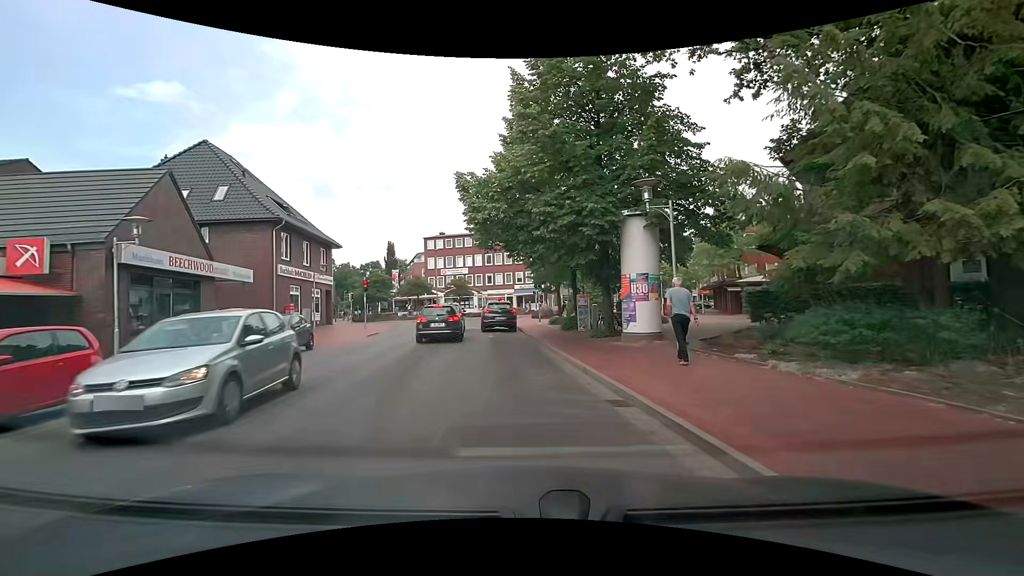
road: unclassified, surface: asphalt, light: Day
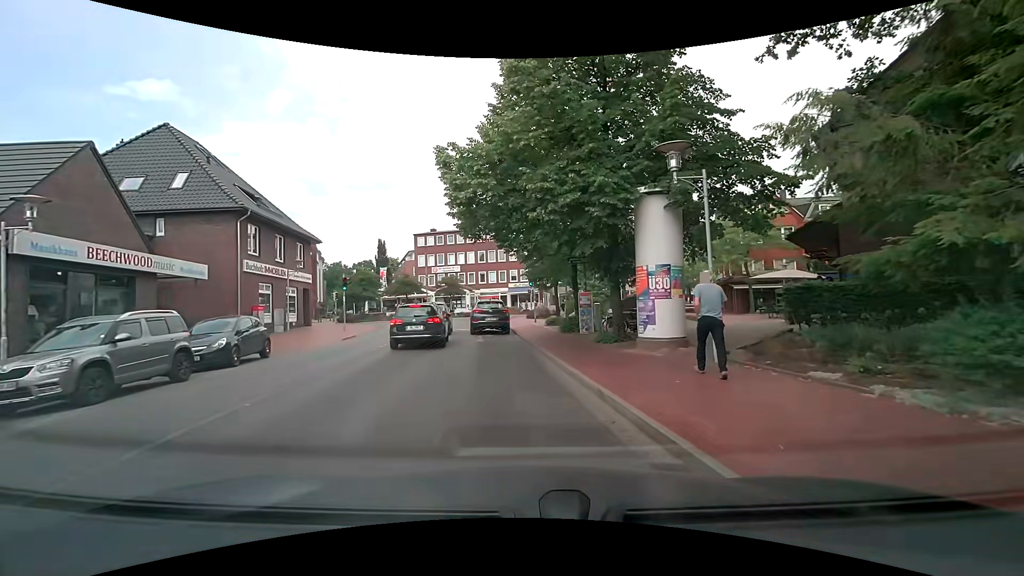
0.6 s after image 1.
(0.0, +2.9) m; 0°
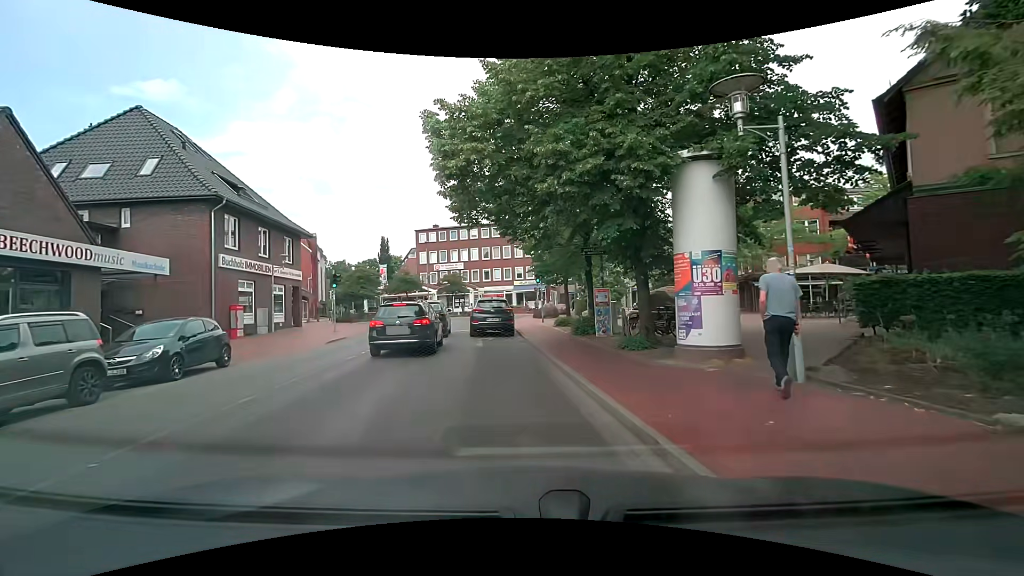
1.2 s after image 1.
(0.0, +2.7) m; 0°
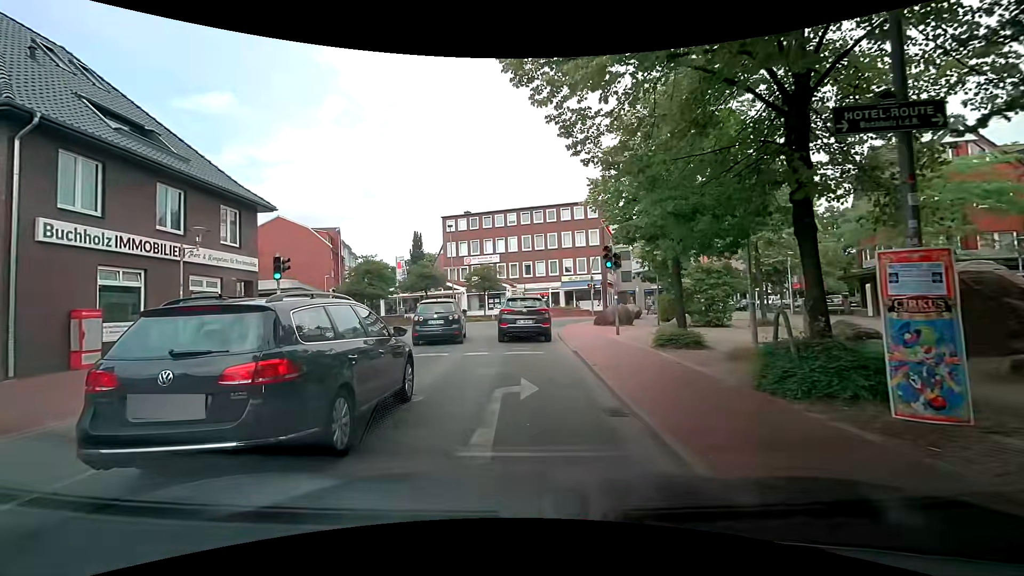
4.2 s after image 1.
(-0.7, +11.8) m; -6°
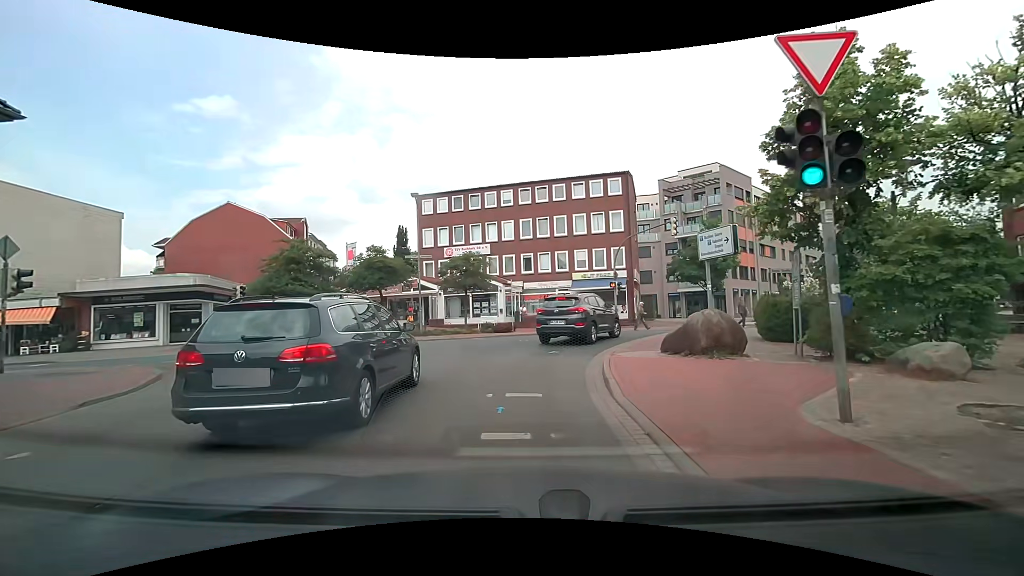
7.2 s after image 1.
(0.0, +13.1) m; +2°
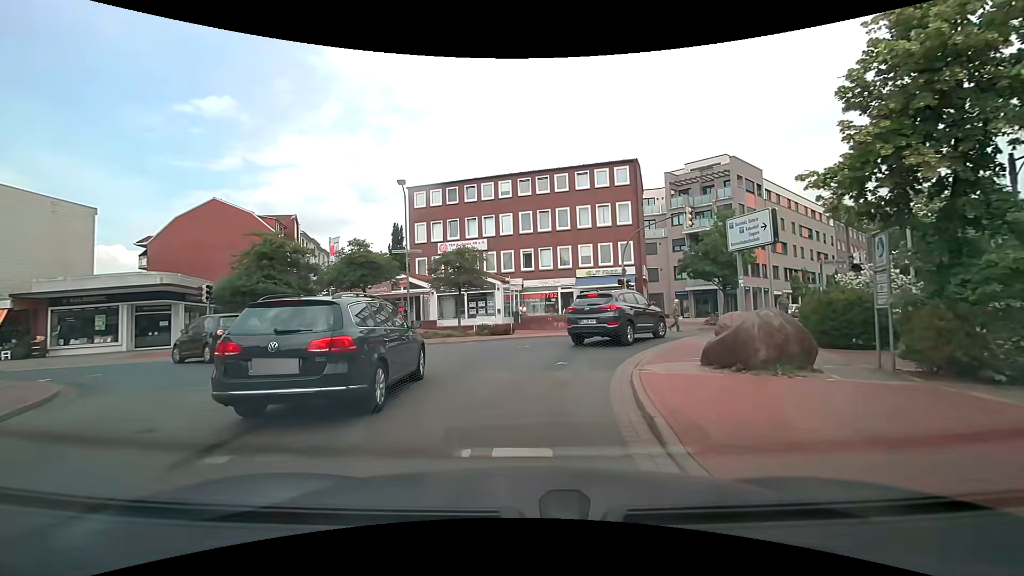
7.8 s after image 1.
(-0.1, +2.9) m; -2°
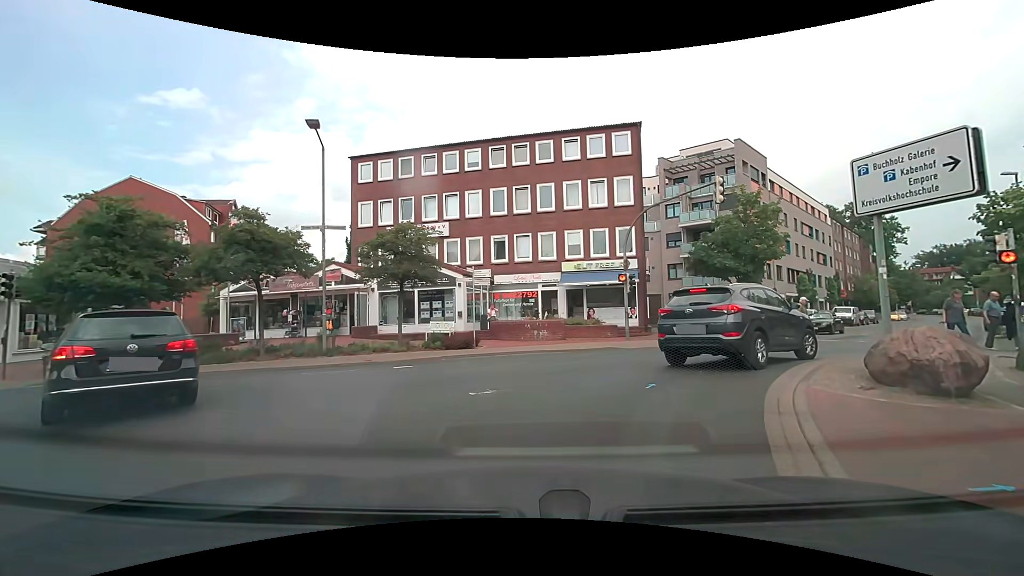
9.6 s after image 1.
(+0.1, +7.8) m; +3°
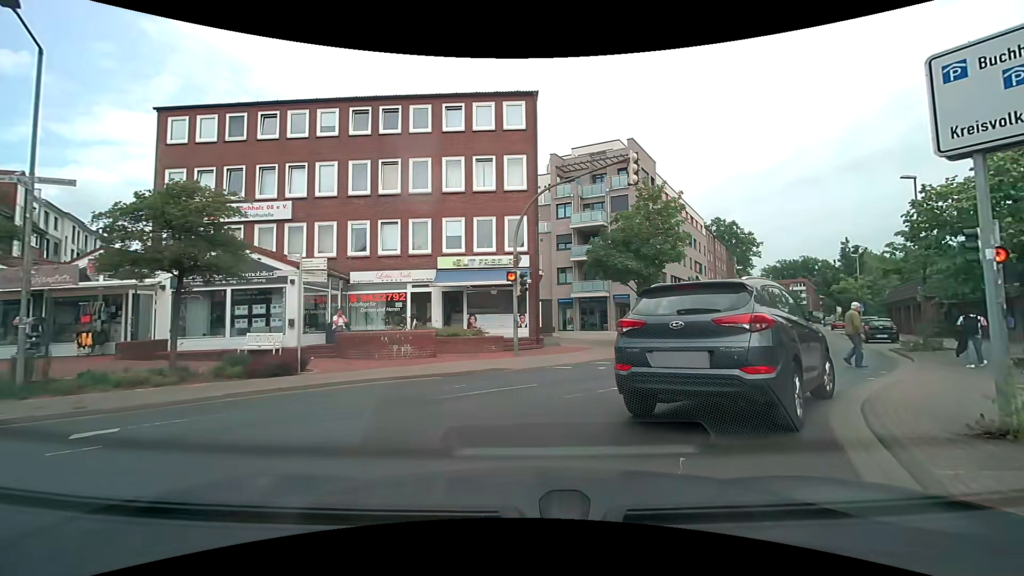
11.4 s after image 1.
(+0.5, +5.3) m; +13°
